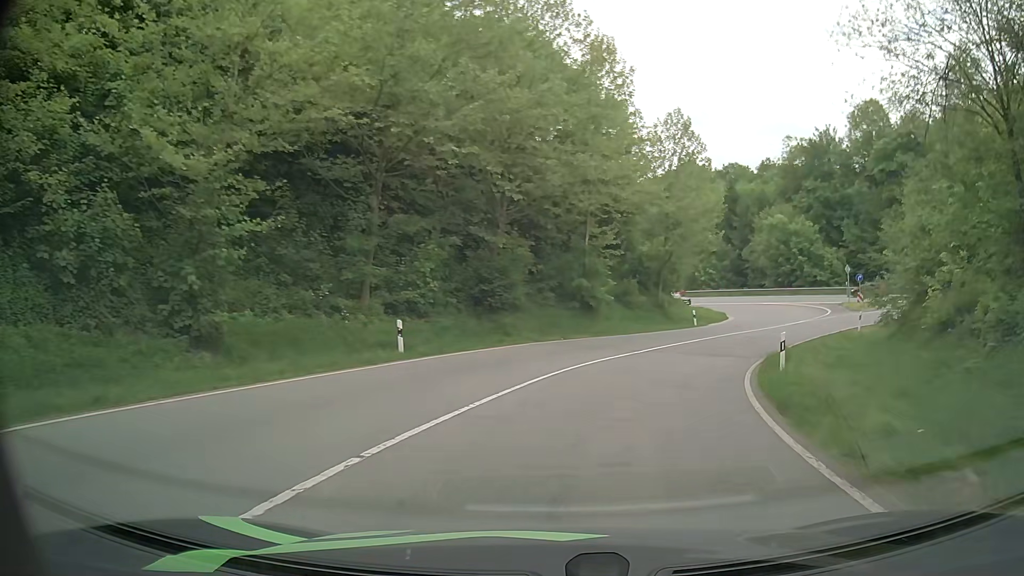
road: primary_link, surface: asphalt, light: Day
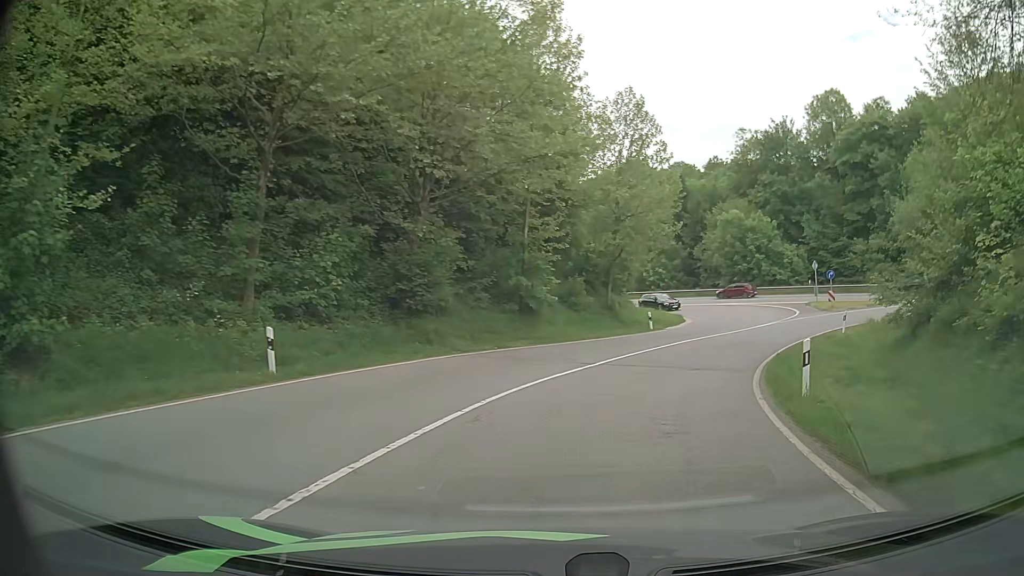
(+0.2, +5.3) m; +4°
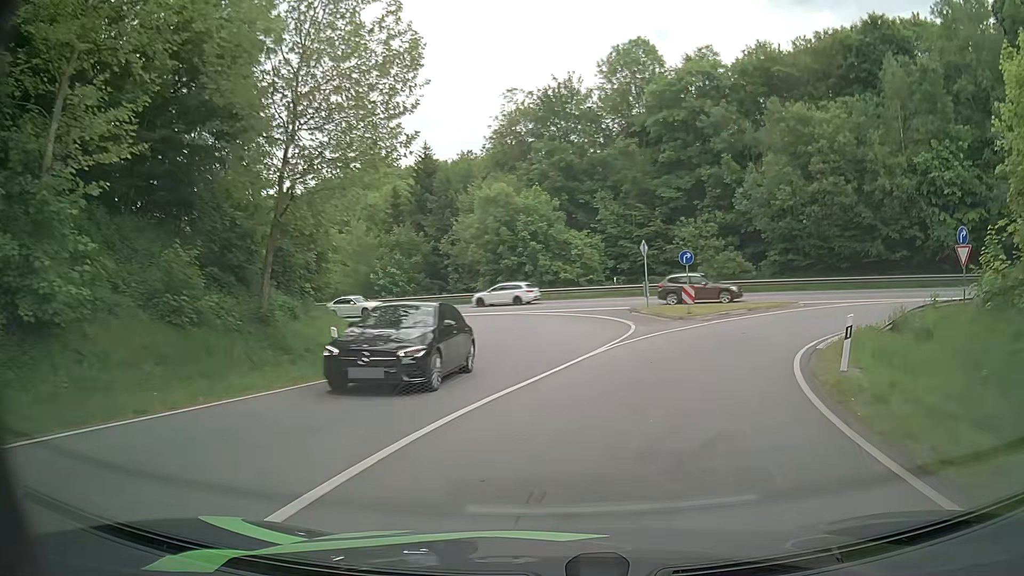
(+4.0, +20.8) m; +22°
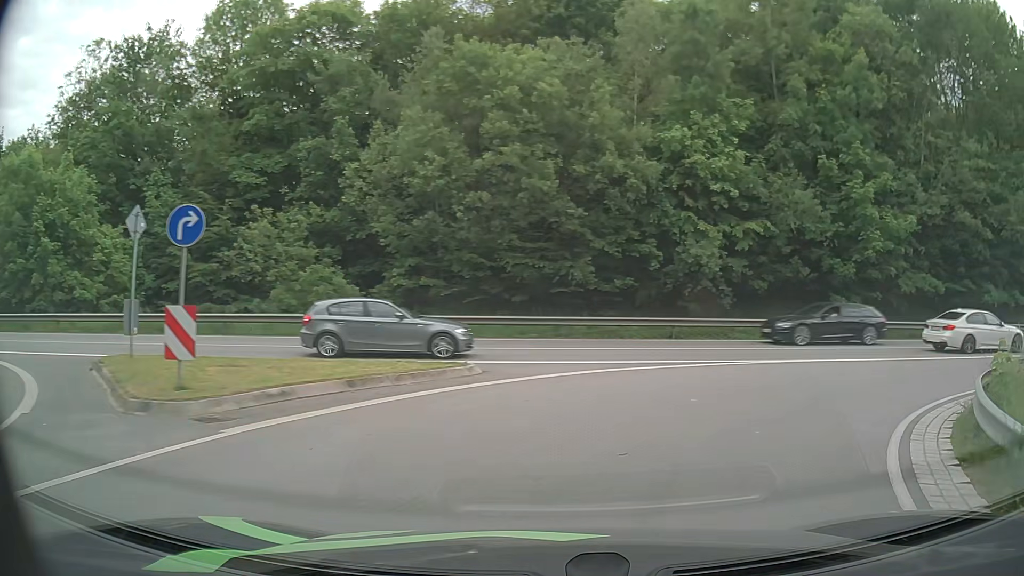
(+4.1, +17.7) m; +34°
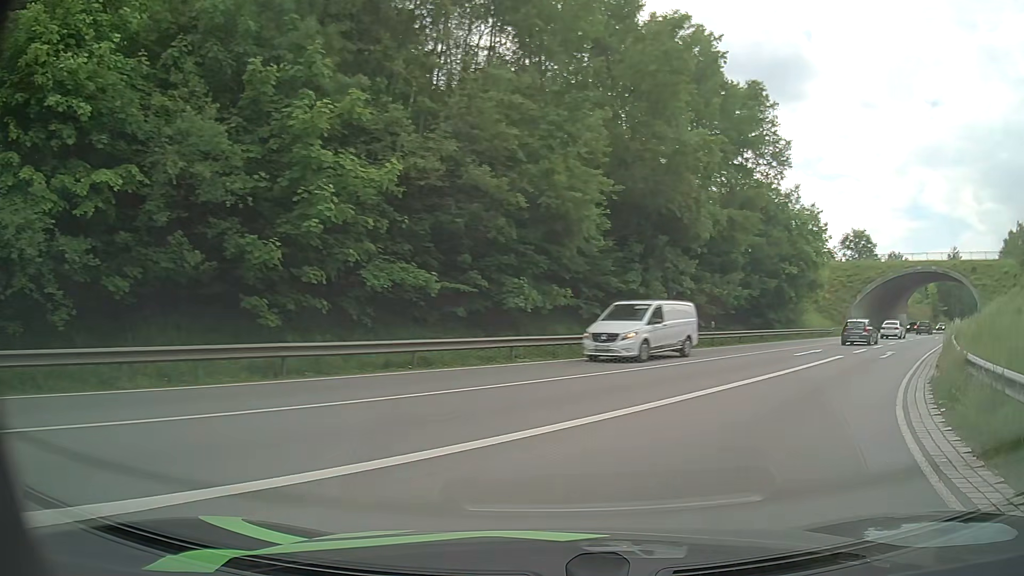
(+4.6, +12.1) m; +45°
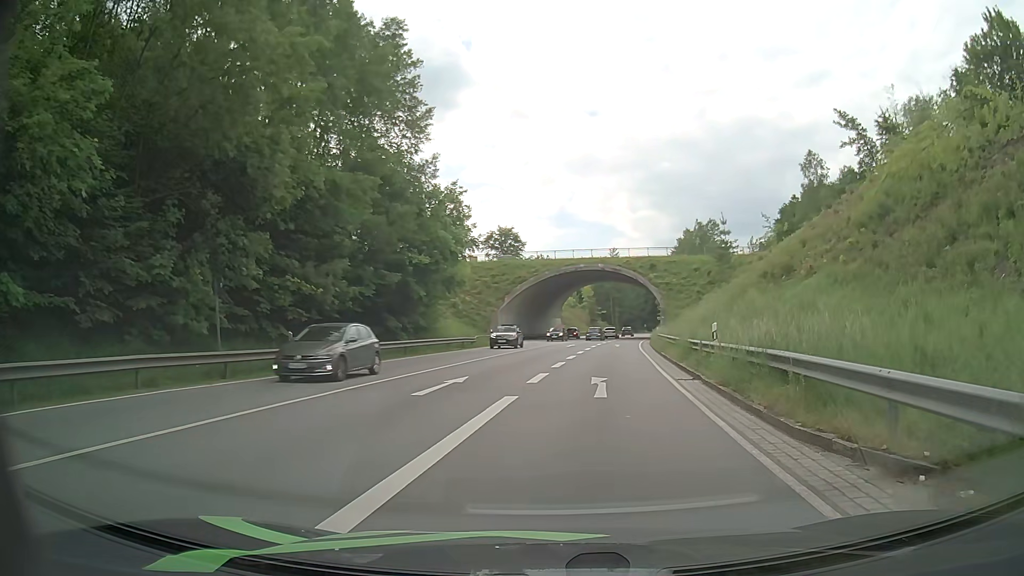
(+4.1, +12.3) m; +31°
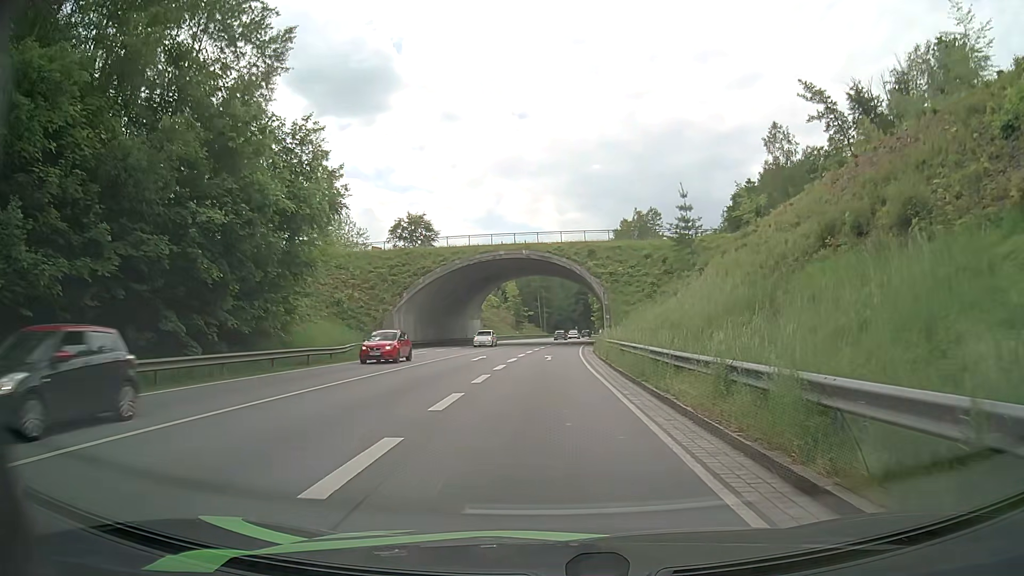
(+1.5, +16.7) m; +7°
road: primary
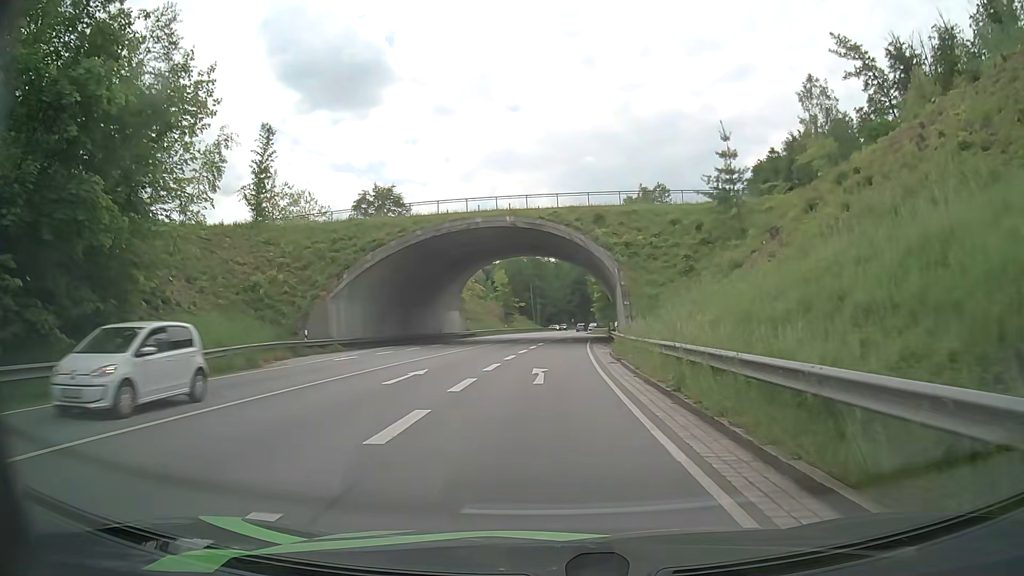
(0.0, +16.1) m; 0°
